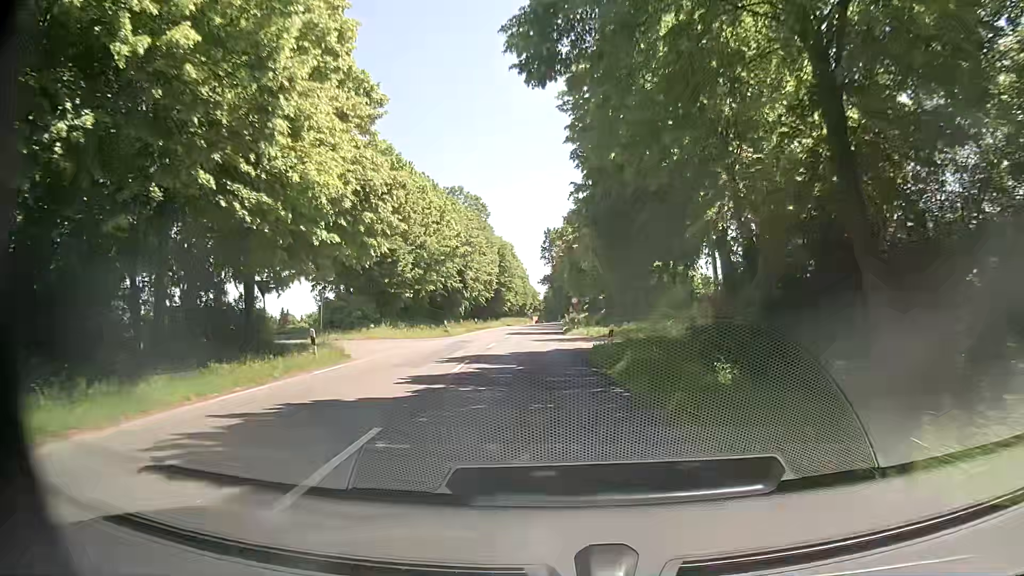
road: secondary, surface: asphalt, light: Day
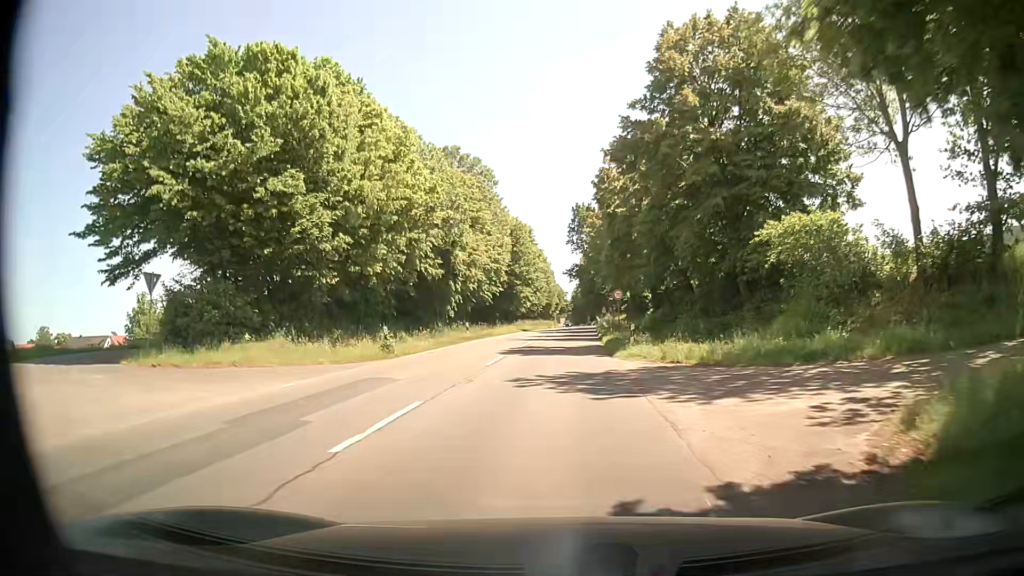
(-0.2, +22.0) m; -2°
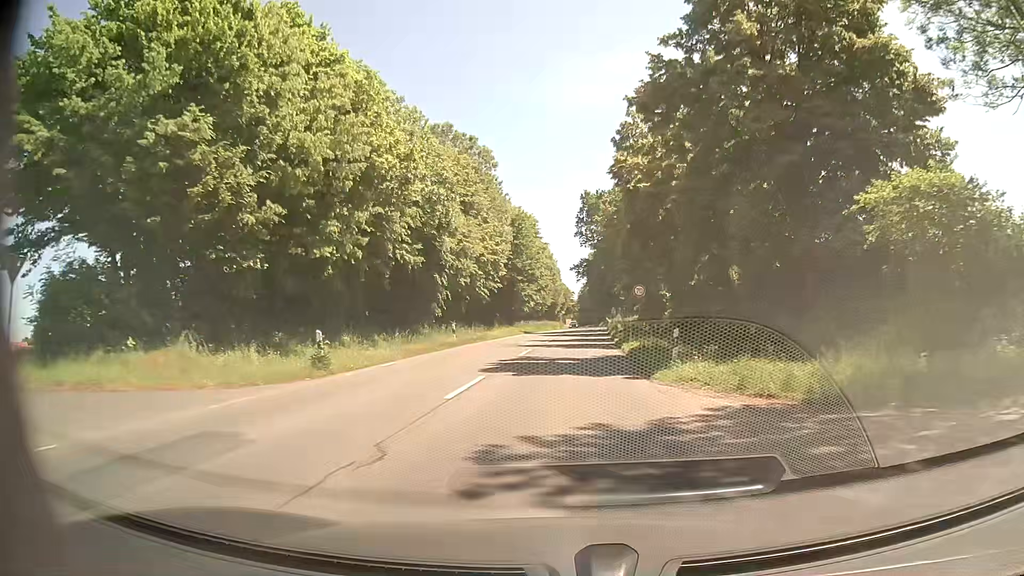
(-0.1, +7.7) m; 0°
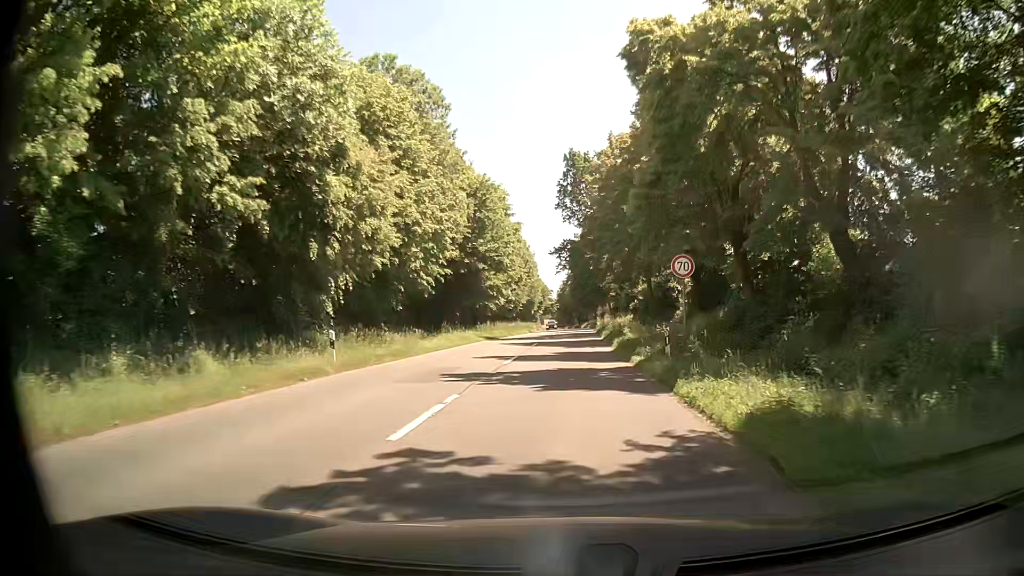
(-0.1, +16.1) m; +1°
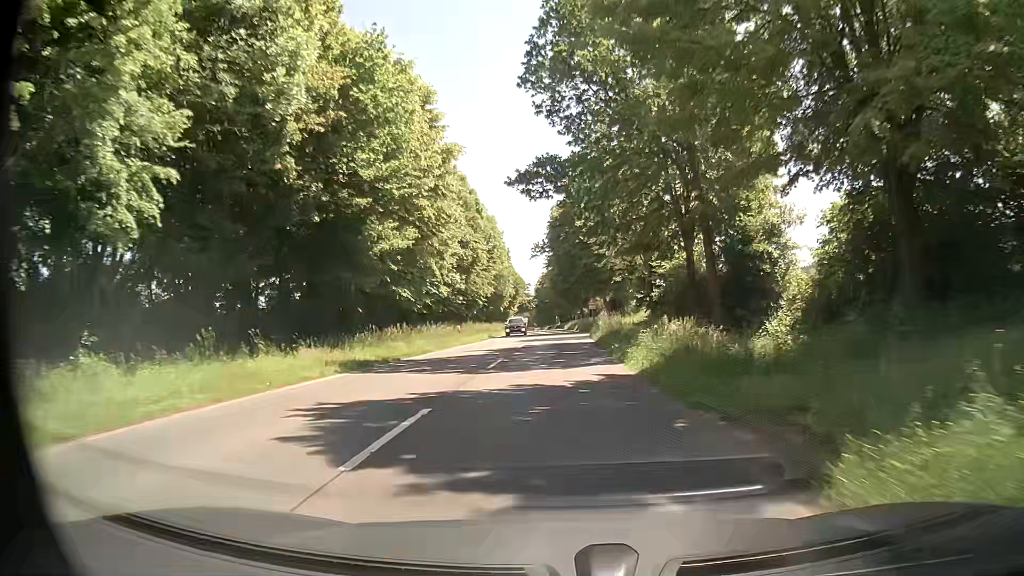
(+0.6, +25.7) m; +2°
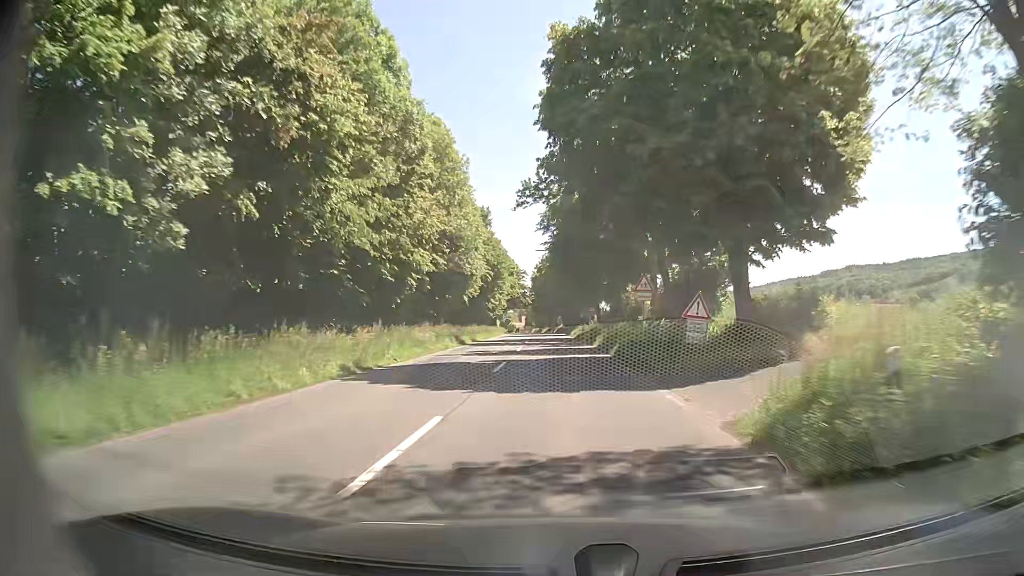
(0.0, +36.9) m; 0°
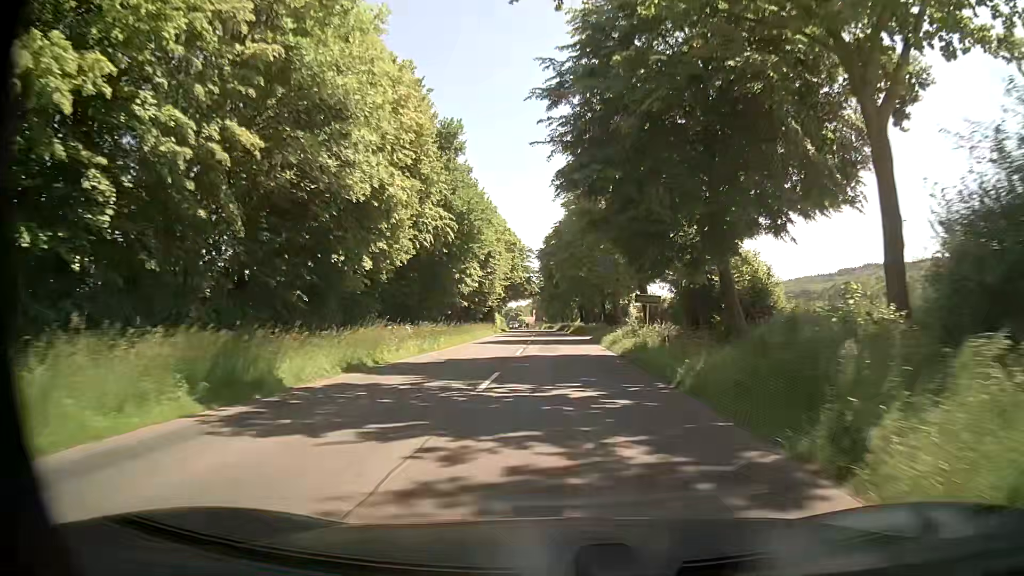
(-0.1, +29.3) m; -1°
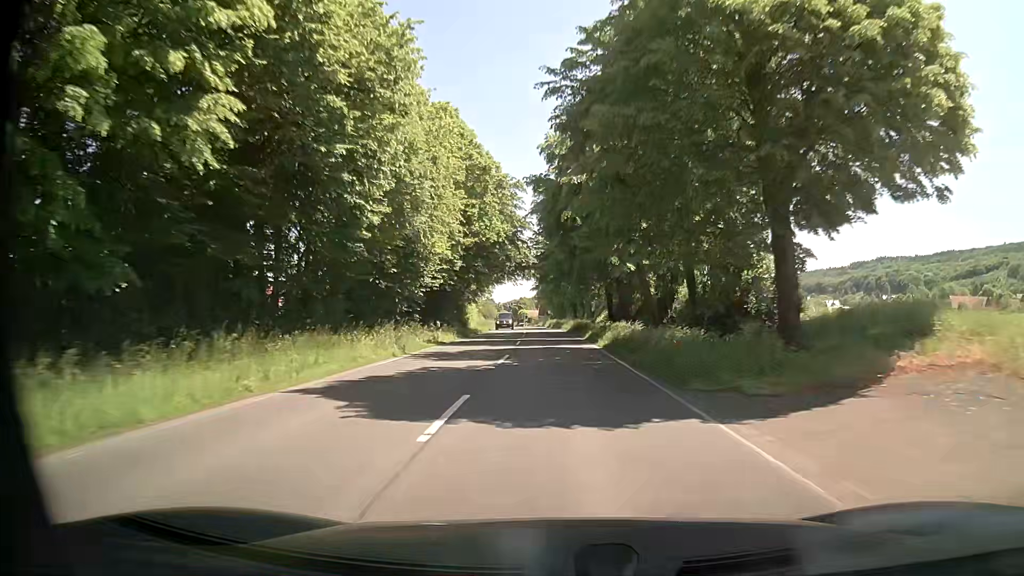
(-0.3, +41.1) m; -1°
(0, +10) (0, +20) (0, +30) (-1, +40) (-1, +50) (-1, +60) (-2, +70) (-2, +80) (-3, +90) (-4, +100) m
